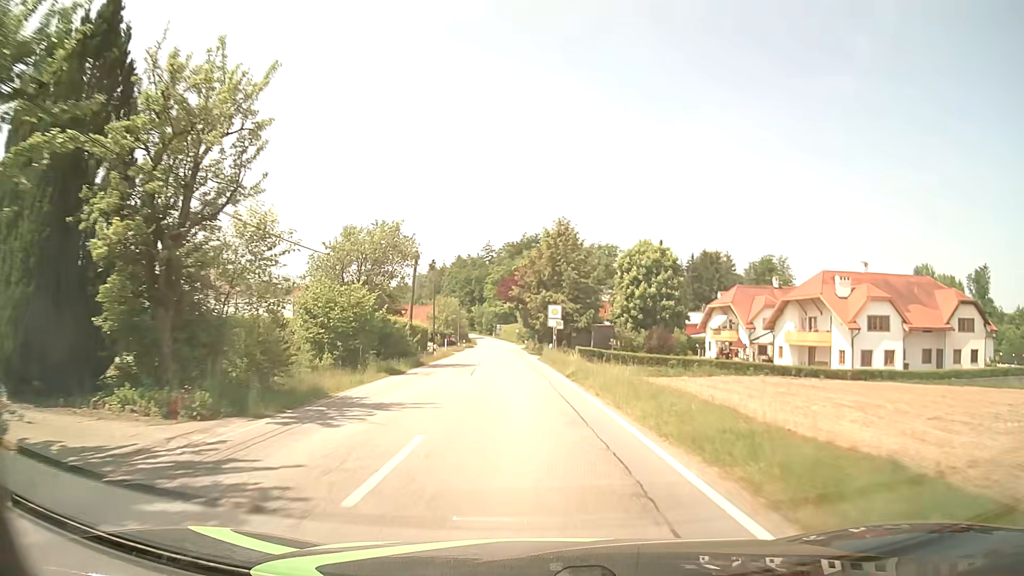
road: tertiary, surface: asphalt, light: Day
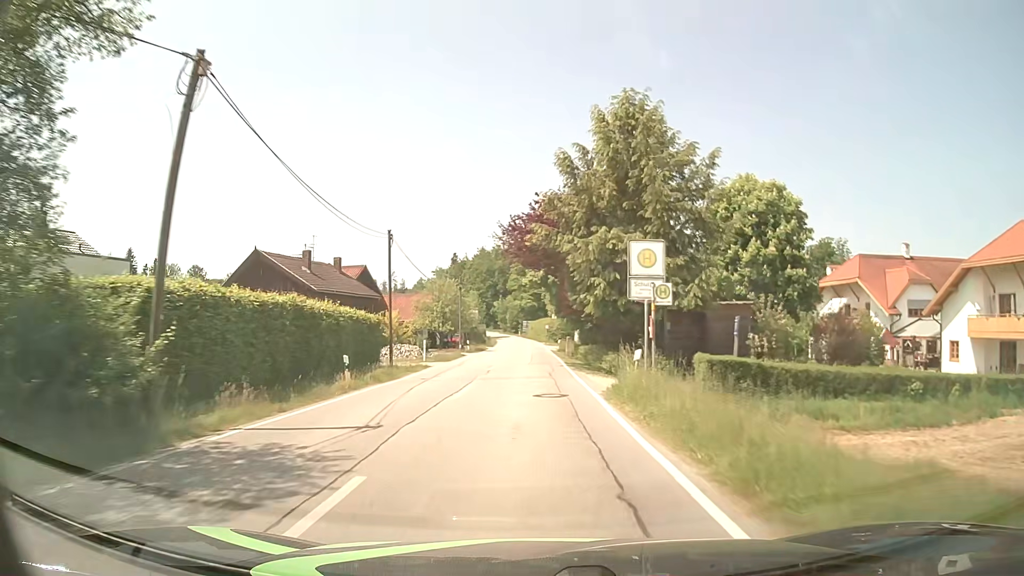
(-0.6, +27.3) m; -3°
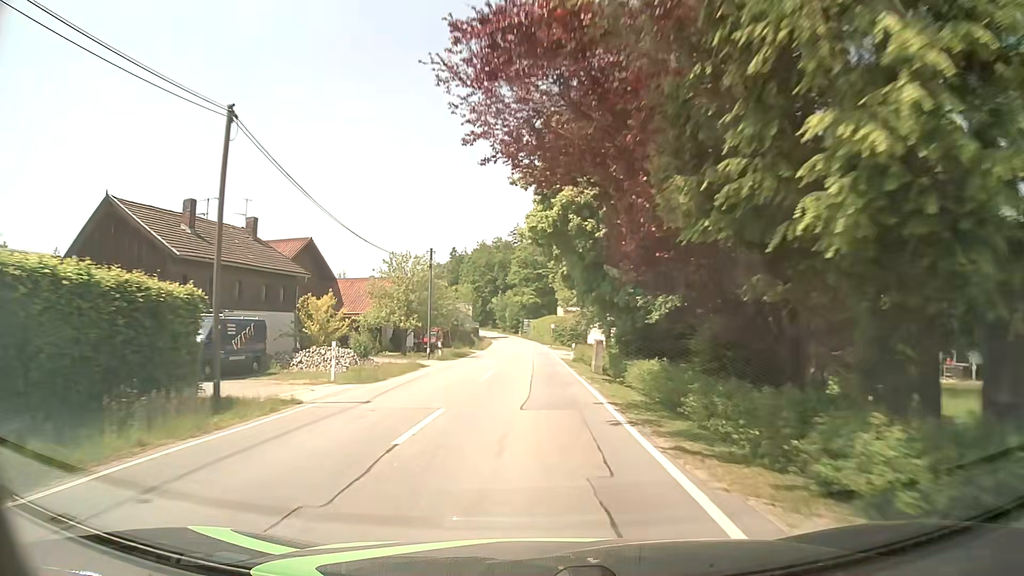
(-0.2, +18.2) m; 0°
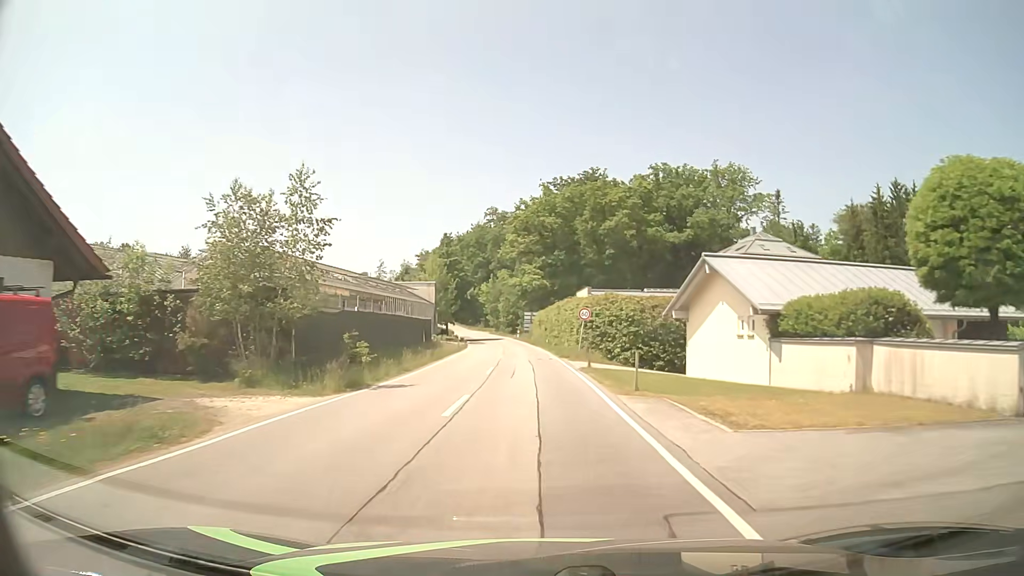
(-0.2, +45.5) m; 0°
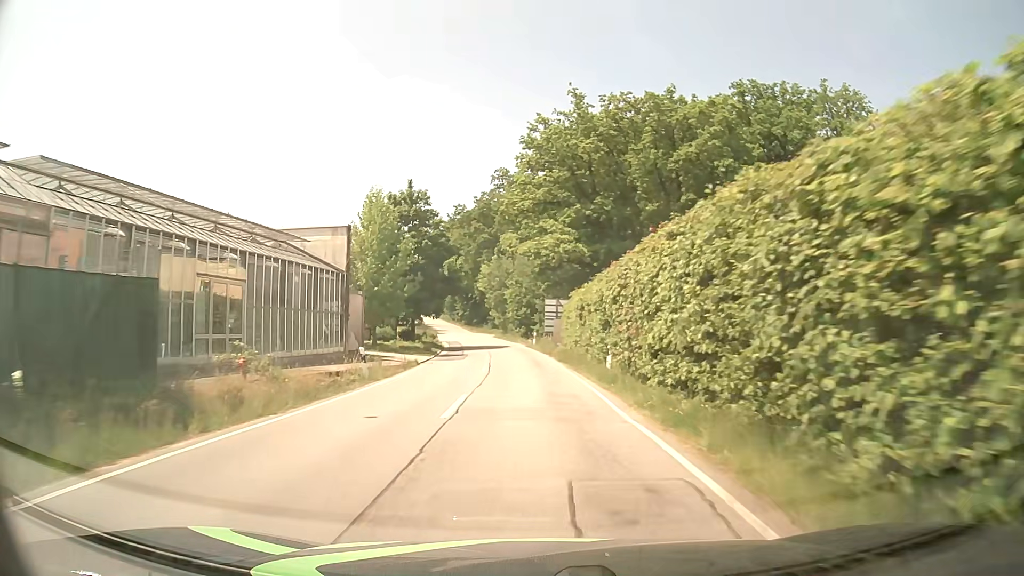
(-0.5, +36.4) m; -1°
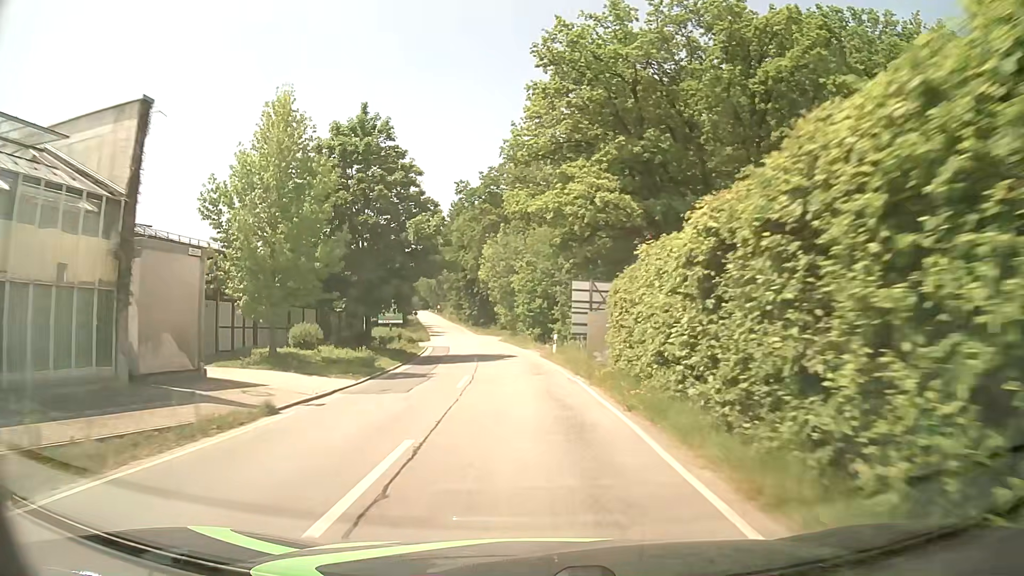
(-0.3, +18.2) m; -2°
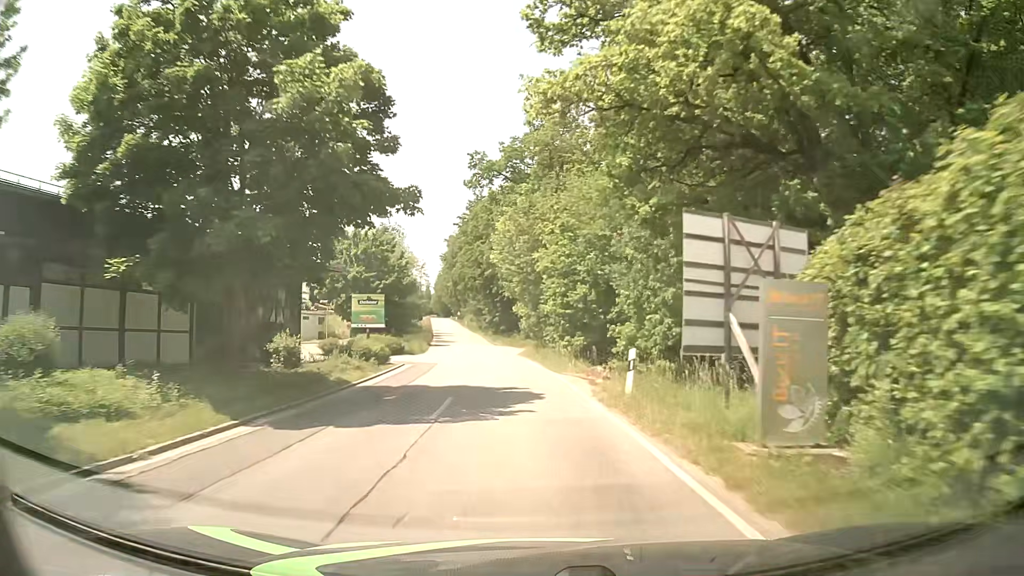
(-0.4, +18.2) m; -2°
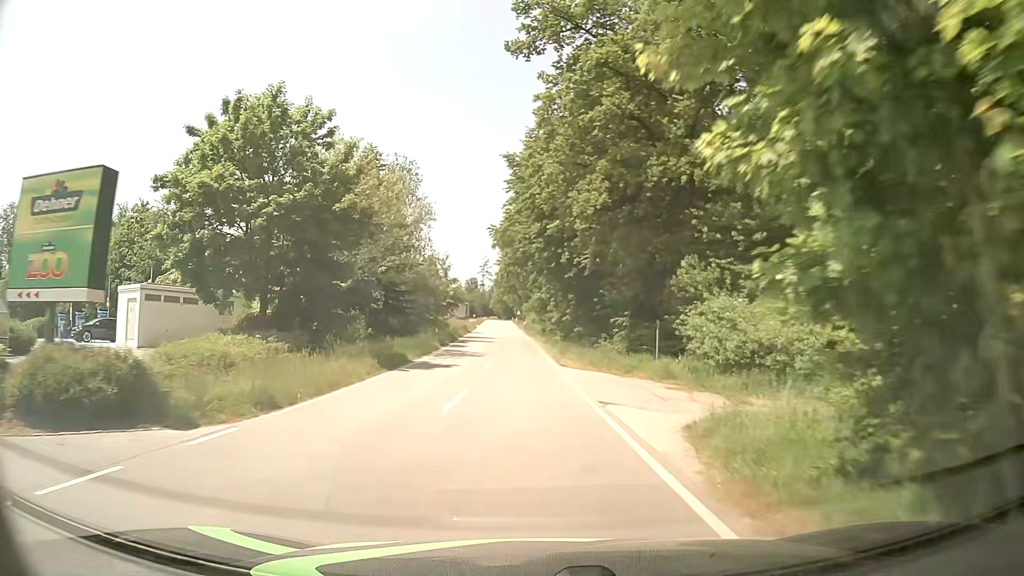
(-2.3, +36.1) m; -6°
(0, +10) (0, +20) (-1, +30) (-1, +40) (-2, +50) (-2, +60) (-2, +70) (-3, +80) (-3, +90) (-4, +100) m
